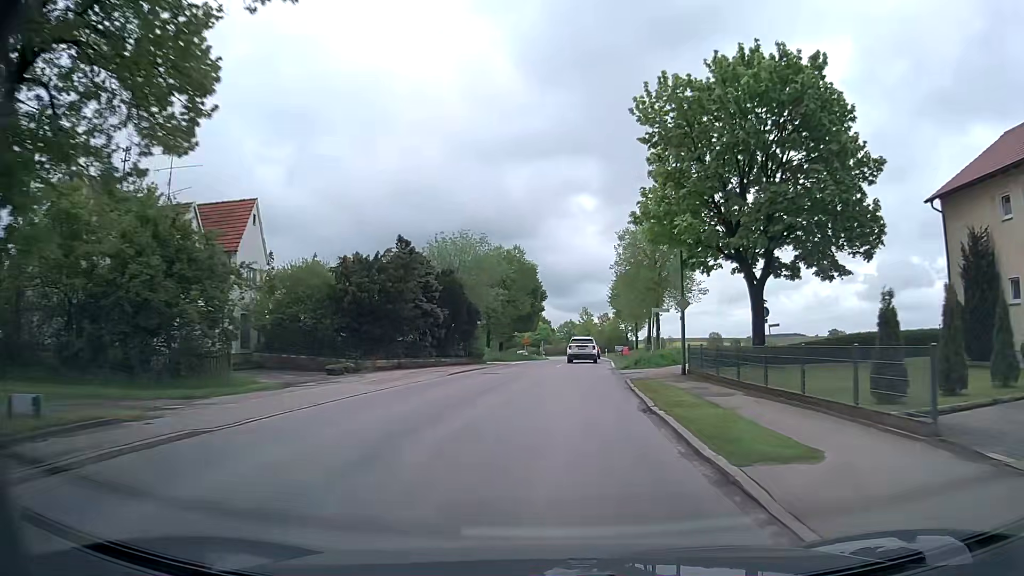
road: secondary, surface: asphalt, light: Day
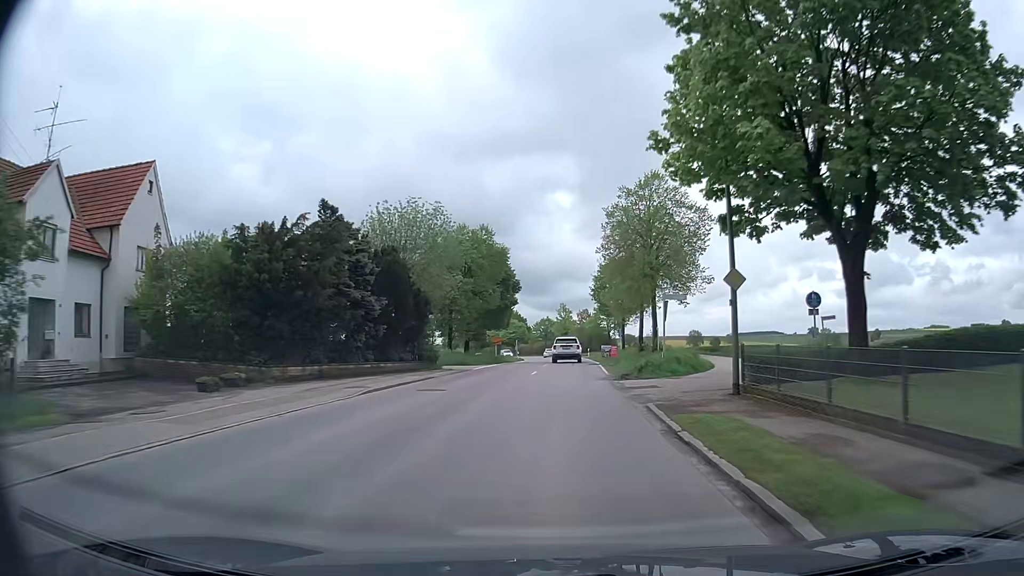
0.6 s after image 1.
(+0.2, +9.6) m; +2°
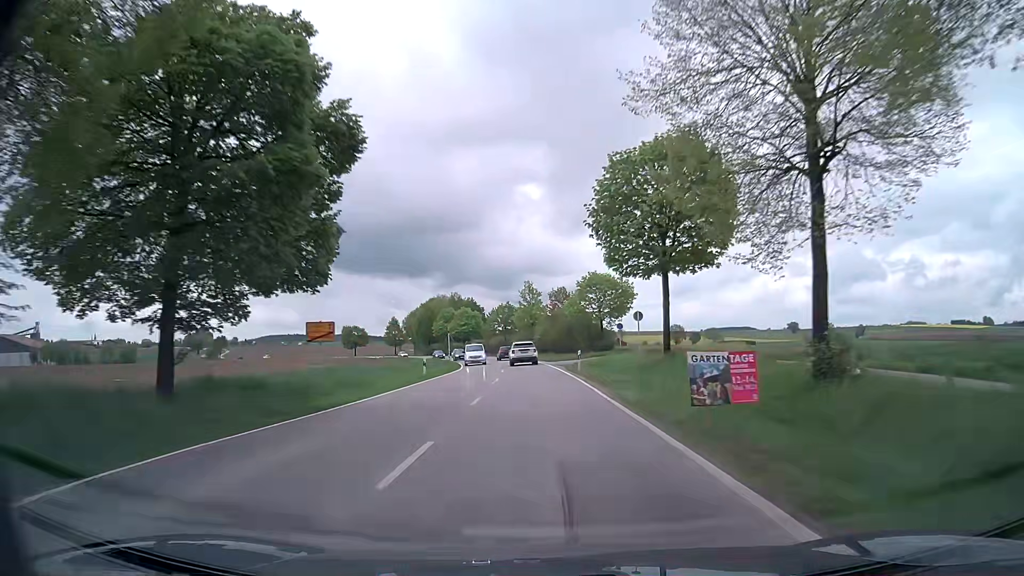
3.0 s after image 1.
(+1.3, +40.9) m; +3°
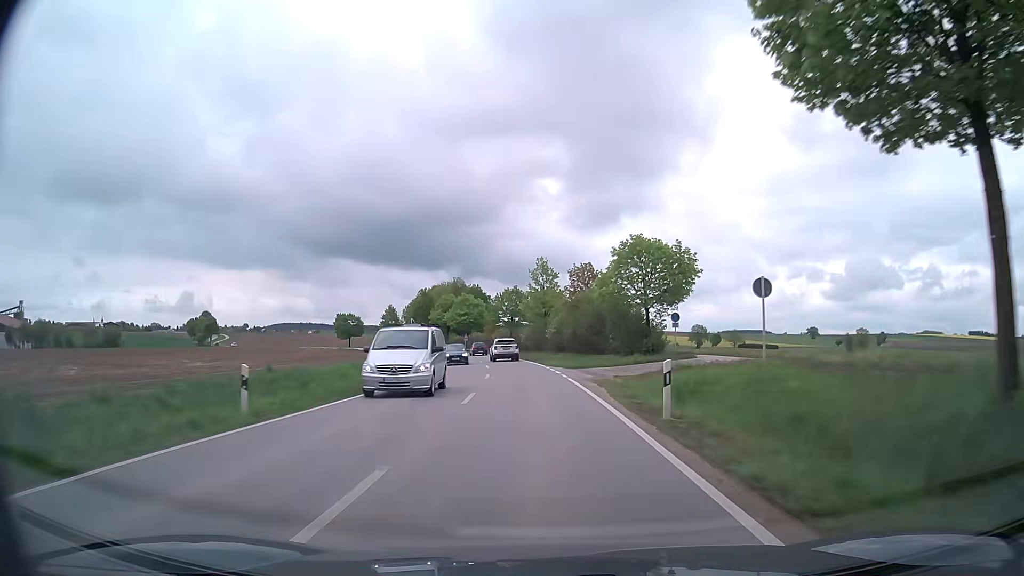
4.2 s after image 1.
(-0.2, +22.0) m; -1°
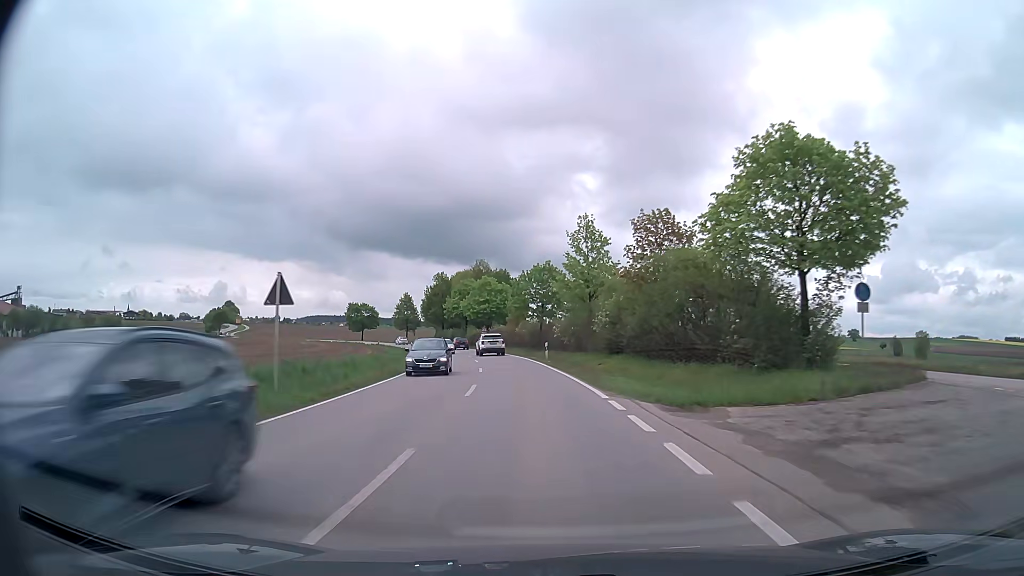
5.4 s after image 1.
(-0.4, +23.2) m; -3°
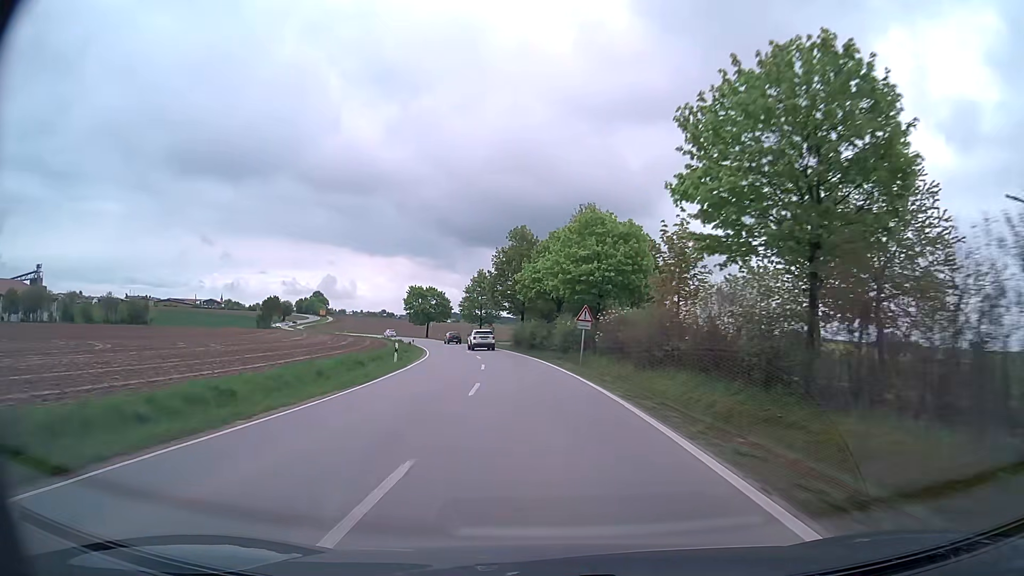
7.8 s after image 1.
(-3.6, +49.1) m; -9°
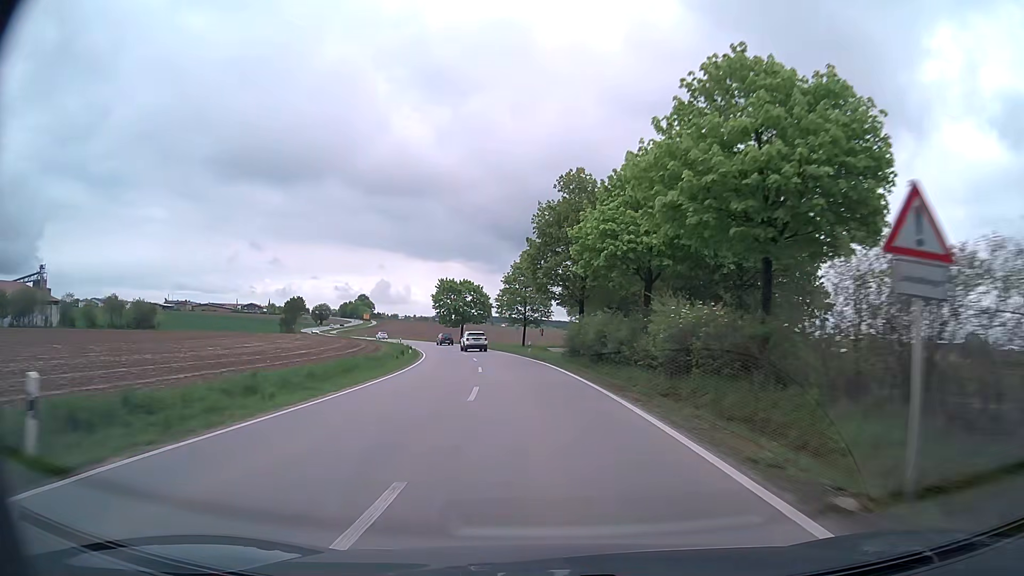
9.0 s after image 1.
(-1.1, +25.6) m; -5°
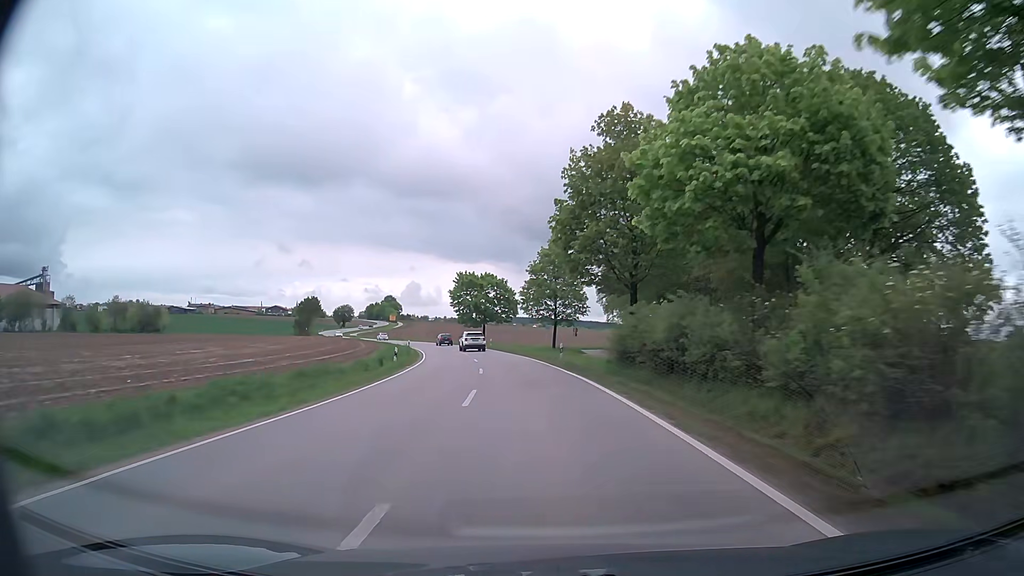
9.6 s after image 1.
(-0.3, +13.0) m; -2°
(0, +10) (-1, +20) (-2, +30) (-3, +40) (-4, +50) (-6, +60) (-8, +69) (-11, +79) (-14, +89) (-17, +98) m
